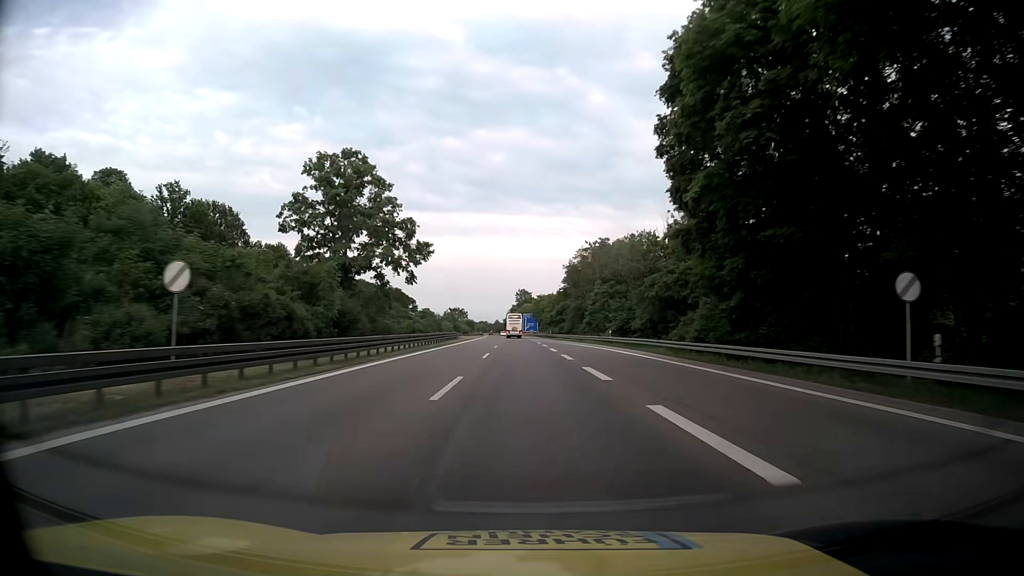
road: motorway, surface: asphalt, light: Day
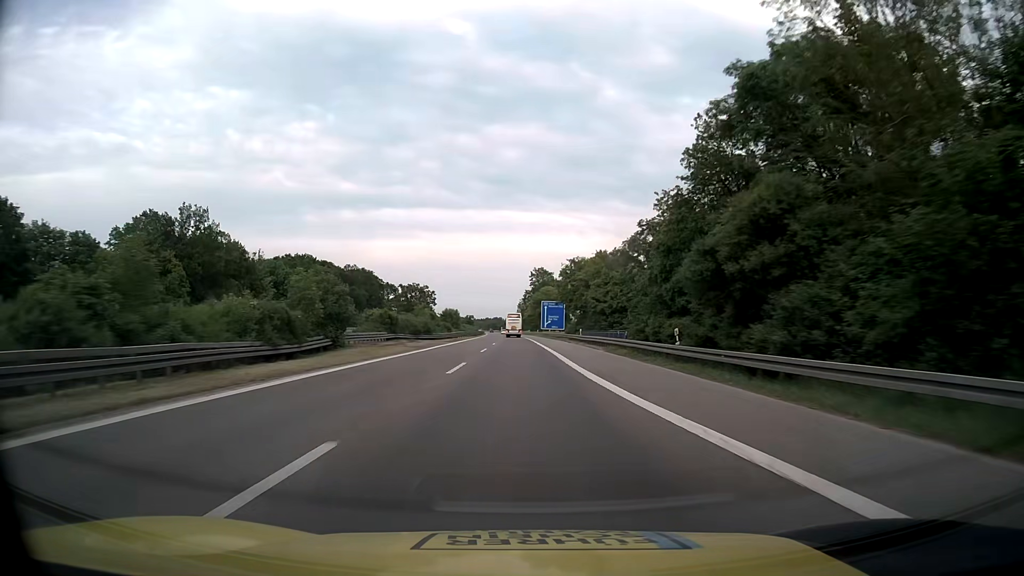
(-1.0, +83.8) m; -2°
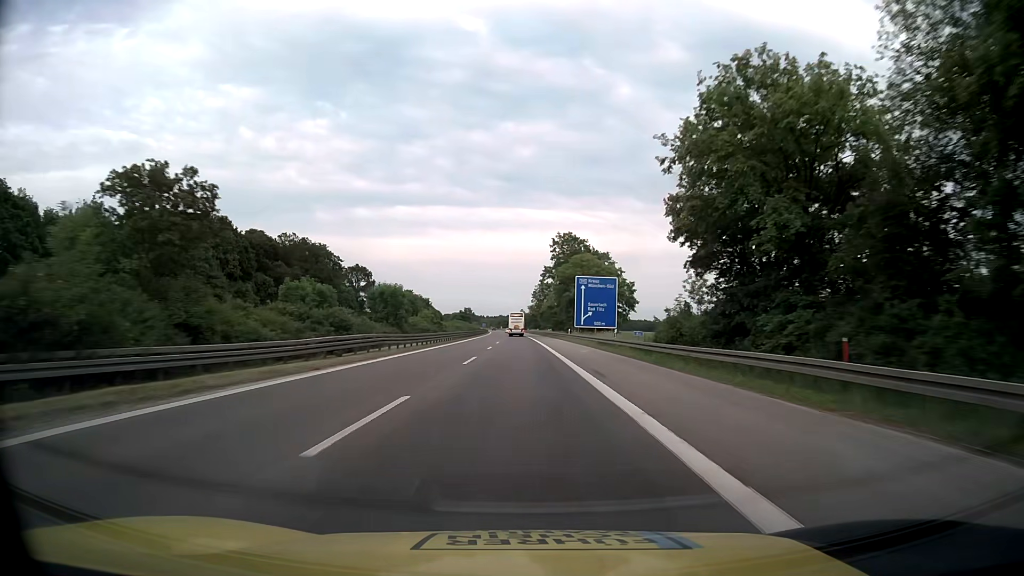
(-0.6, +67.2) m; -1°
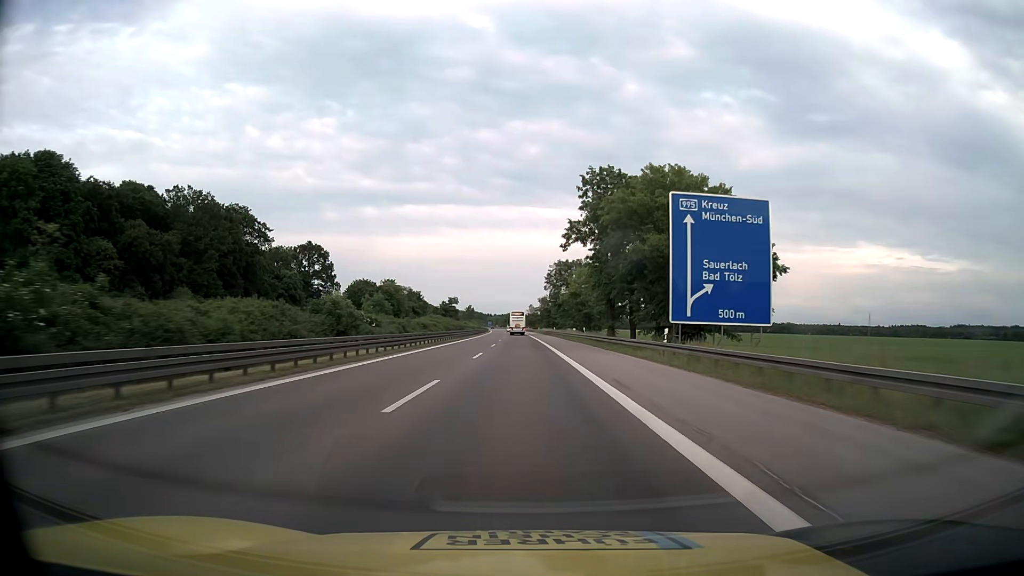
(-0.3, +50.5) m; -1°
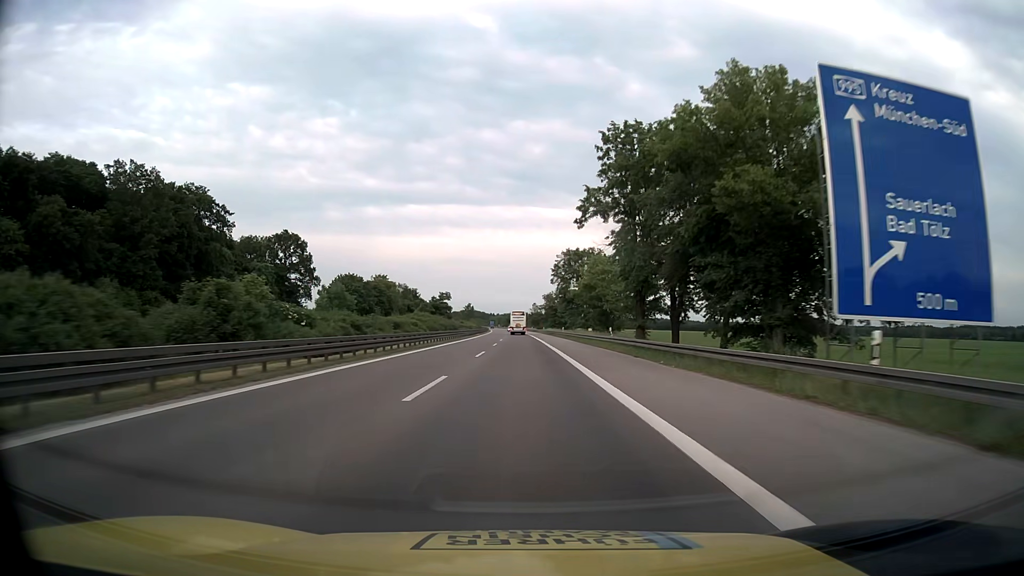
(0.0, +16.8) m; 0°
